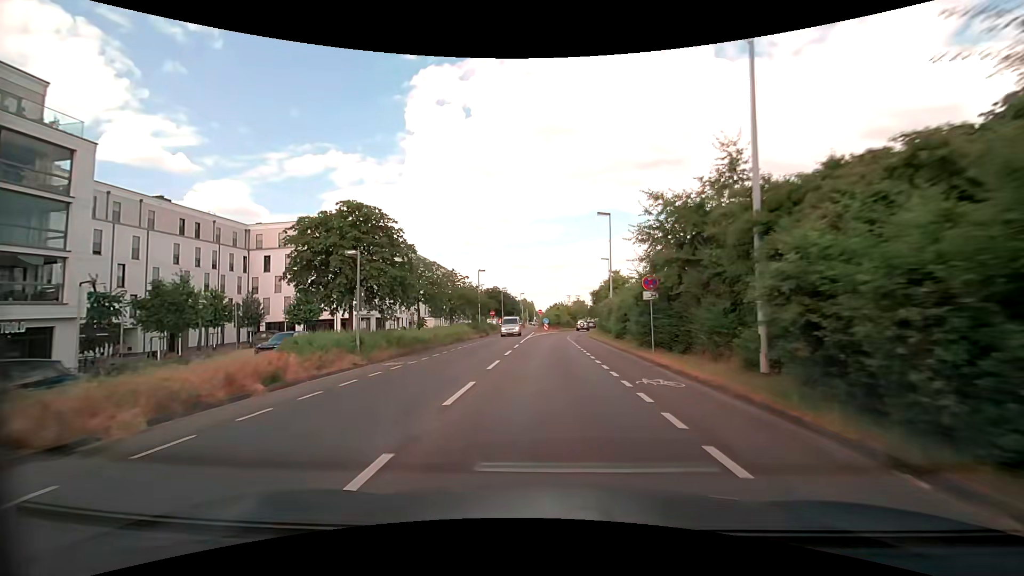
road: secondary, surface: asphalt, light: Day
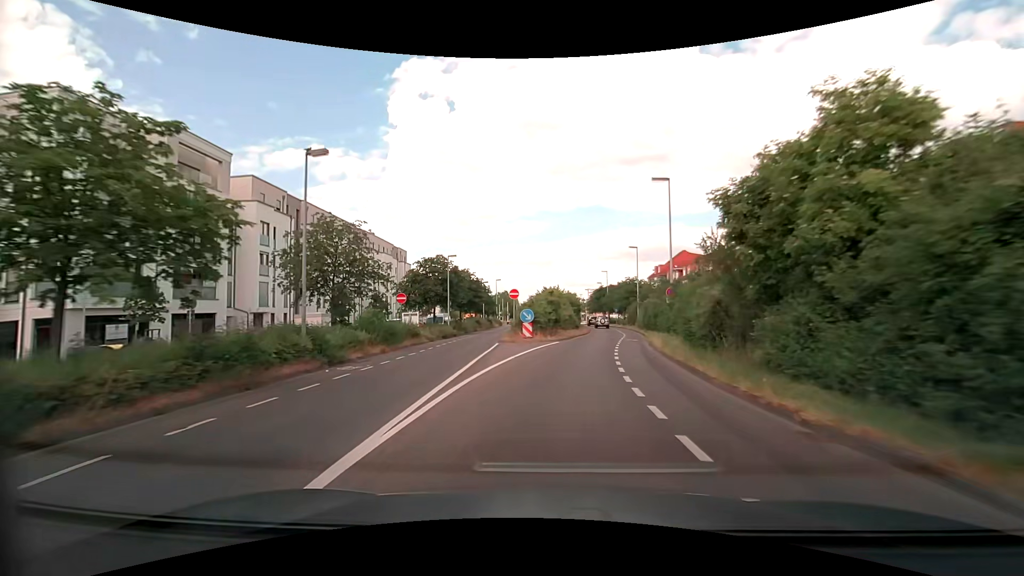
(+0.4, +39.3) m; +1°
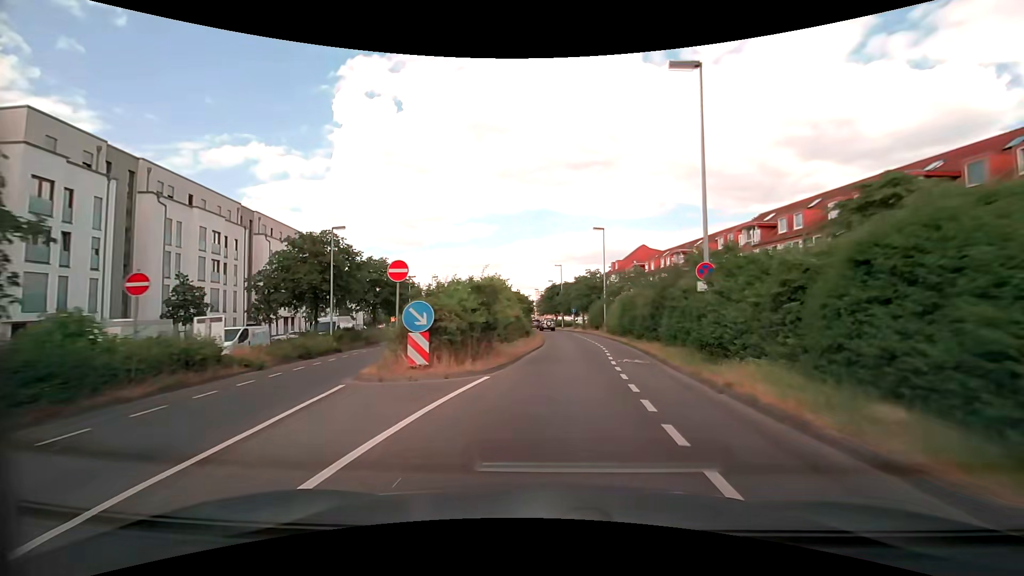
(+0.8, +15.4) m; +6°
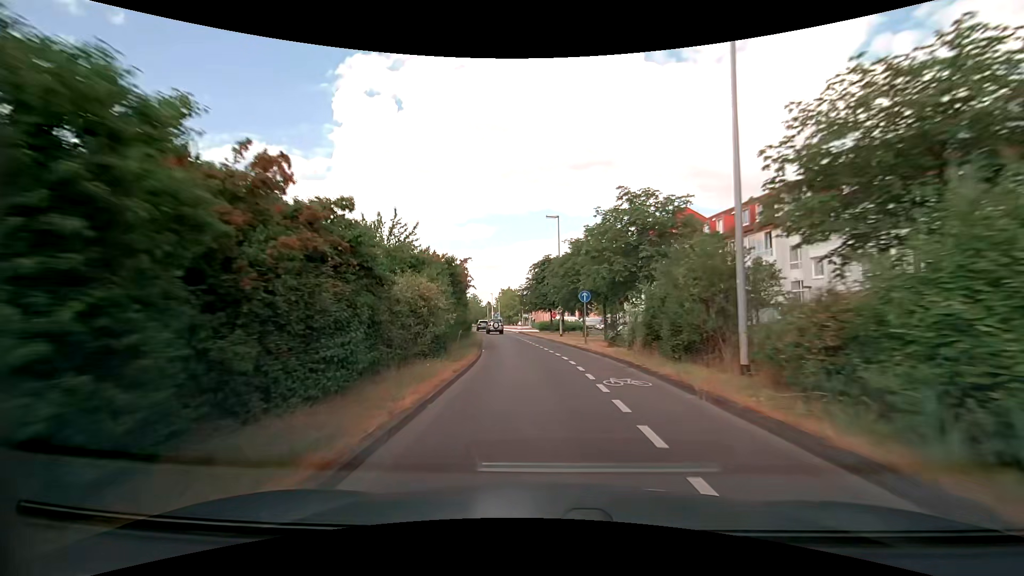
(+2.2, +38.0) m; 0°
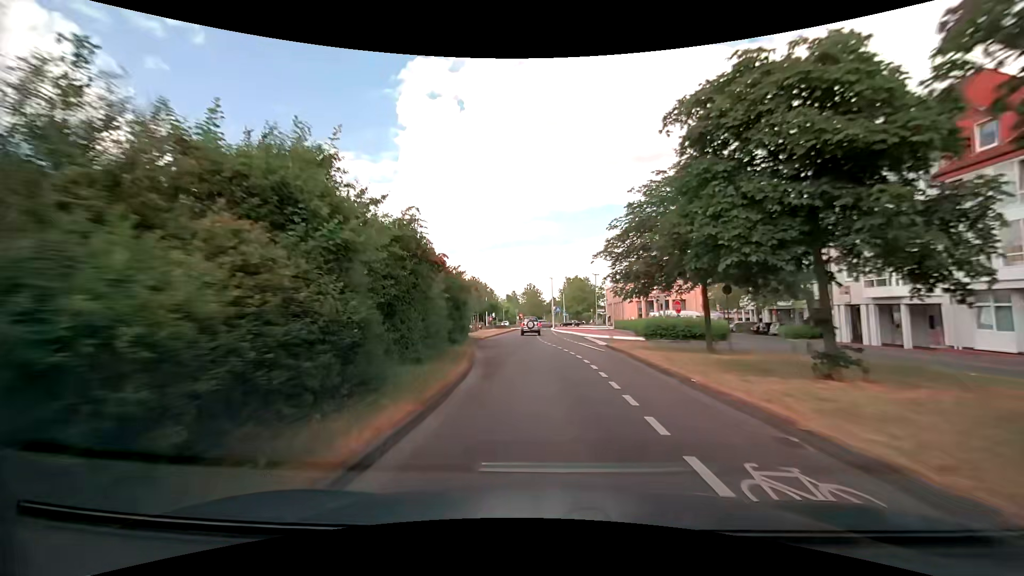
(-2.6, +36.7) m; -8°
(0, +10) (-1, +20) (-1, +30) (-2, +40) (-2, +50) (-2, +60) (-2, +70) (-1, +80) (0, +90) (+5, +99) m
